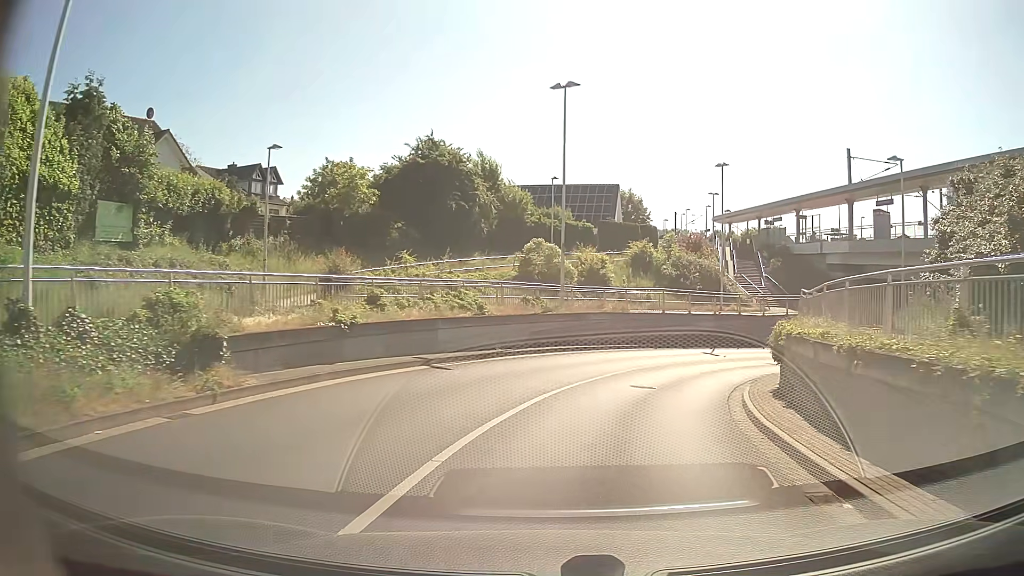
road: tertiary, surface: asphalt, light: Day
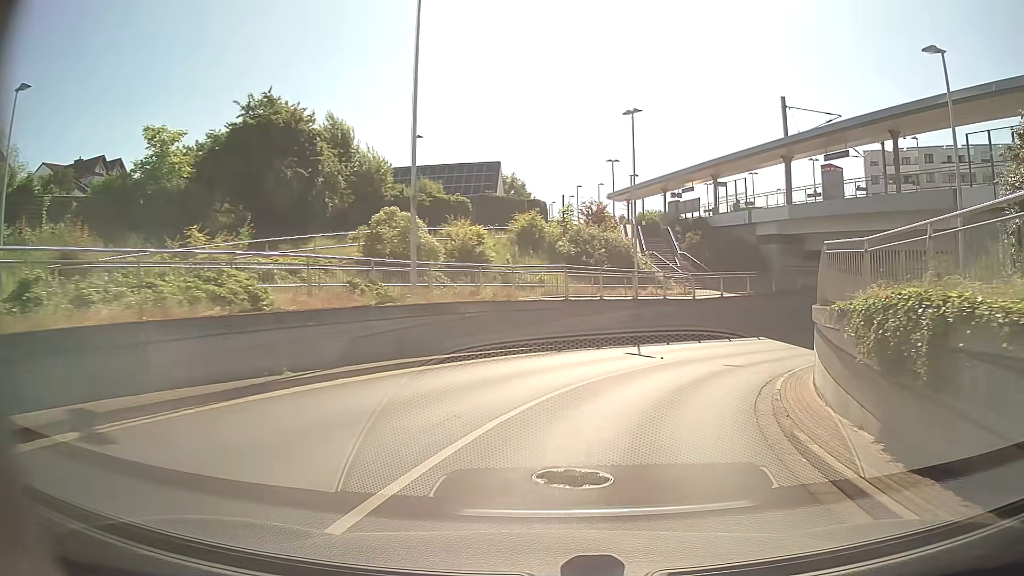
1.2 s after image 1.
(+0.7, +10.0) m; +9°
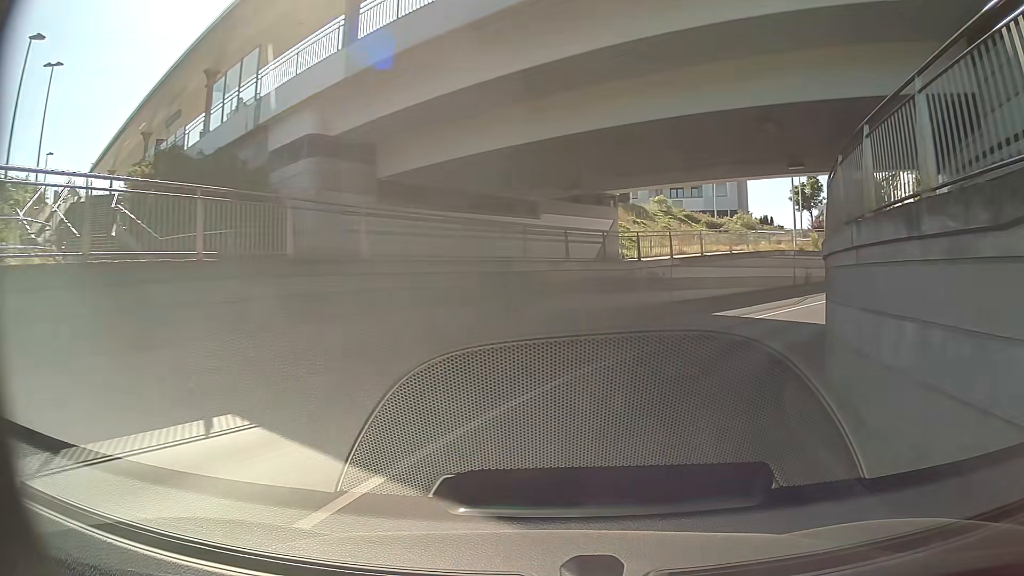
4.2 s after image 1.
(+8.3, +24.8) m; +38°
